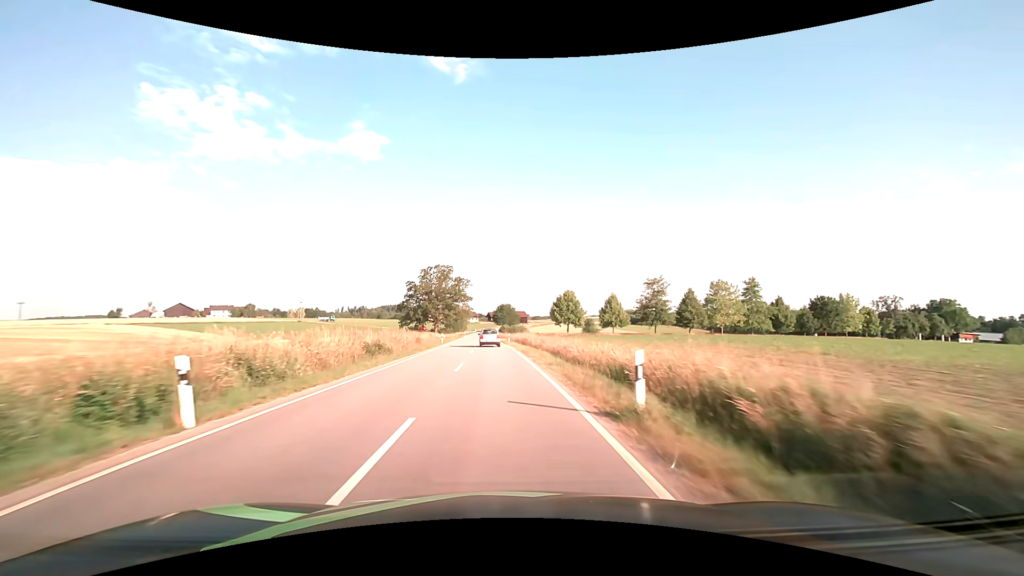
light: Day
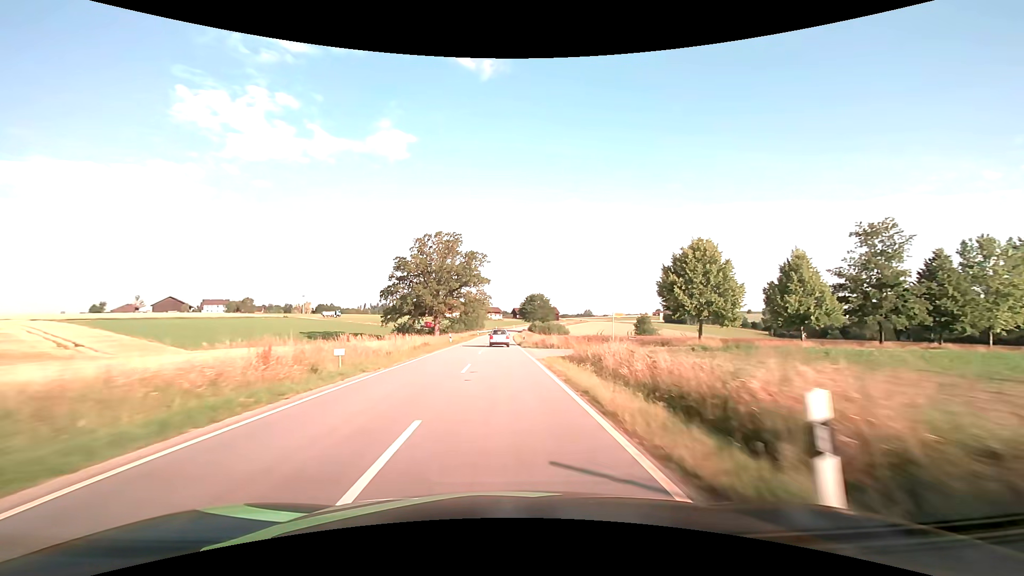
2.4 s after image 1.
(-2.1, +49.1) m; -3°
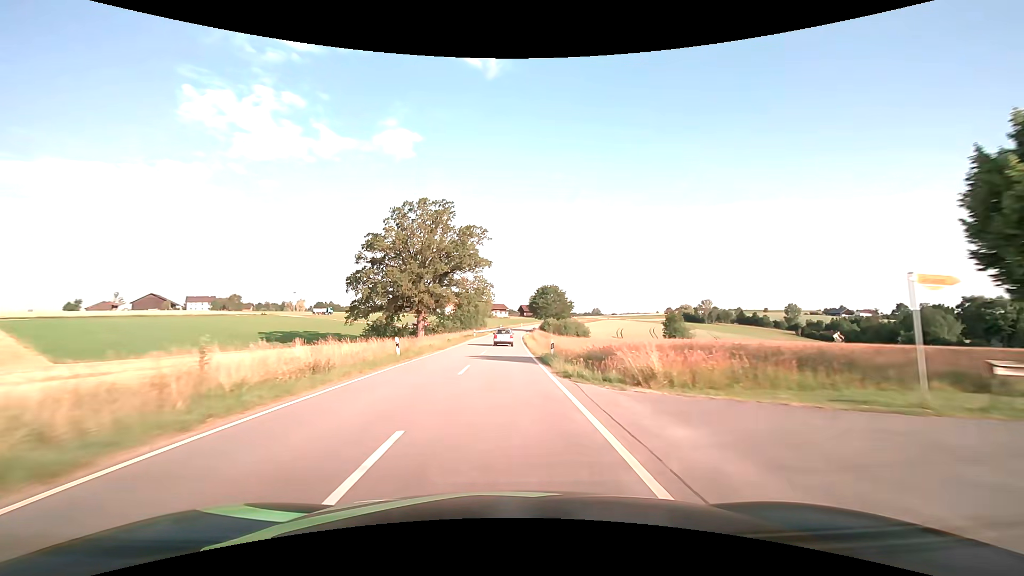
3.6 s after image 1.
(-0.1, +25.2) m; -1°
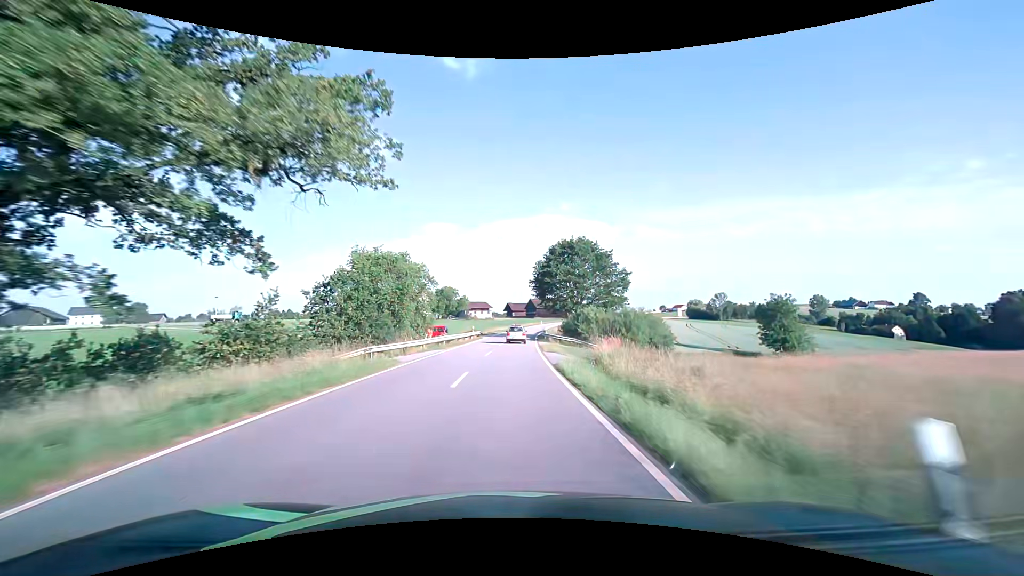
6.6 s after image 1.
(+0.3, +64.6) m; +2°
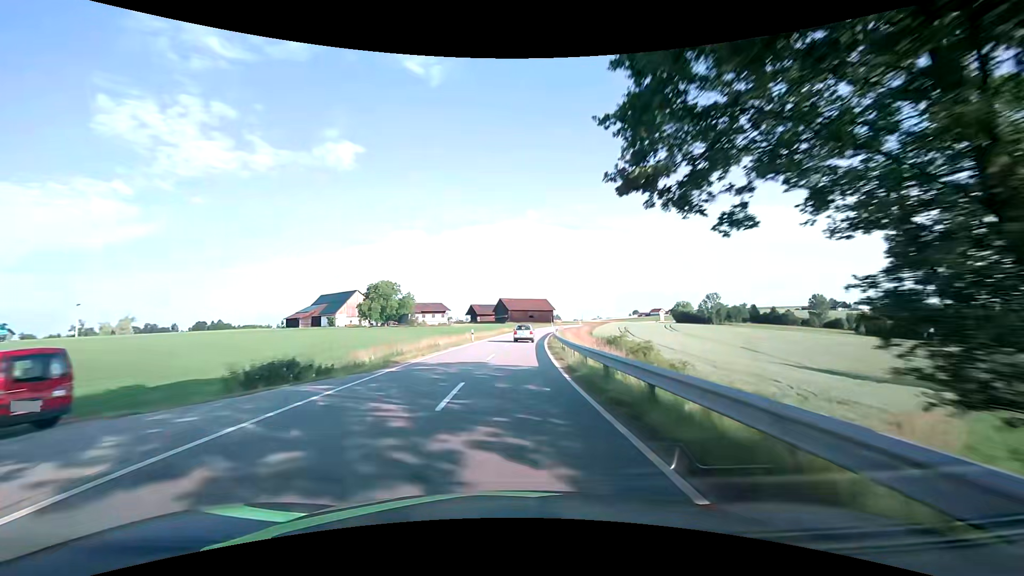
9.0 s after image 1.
(+1.4, +51.9) m; +4°
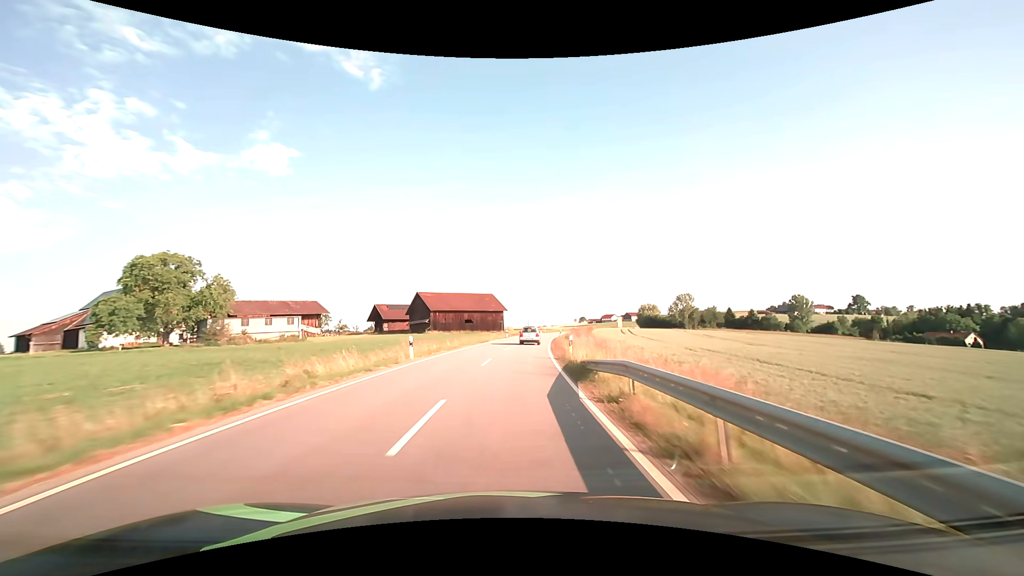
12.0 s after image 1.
(+3.9, +63.3) m; +7°
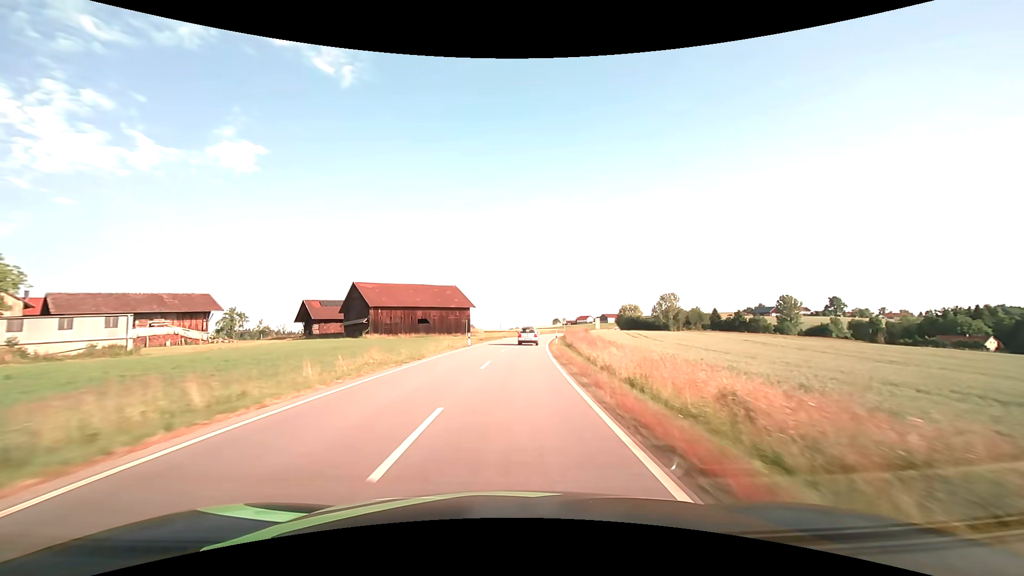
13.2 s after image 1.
(+0.7, +25.1) m; +3°
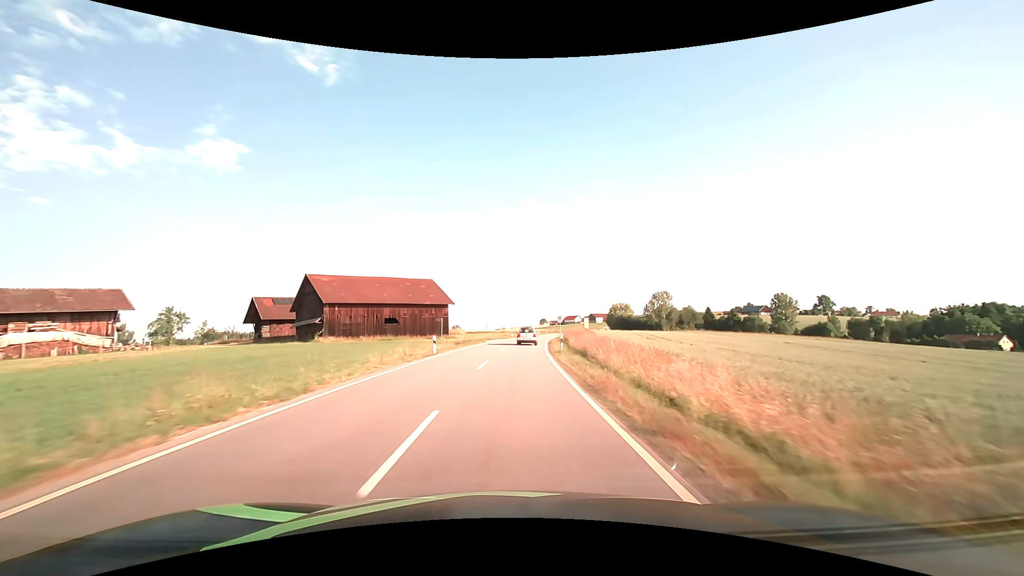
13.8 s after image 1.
(+0.2, +12.6) m; +2°
(0, +10) (0, +20) (+1, +30) (+2, +40) (+3, +50) (+4, +60) (+5, +70) (+6, +80) (+8, +90) (+10, +99) m
